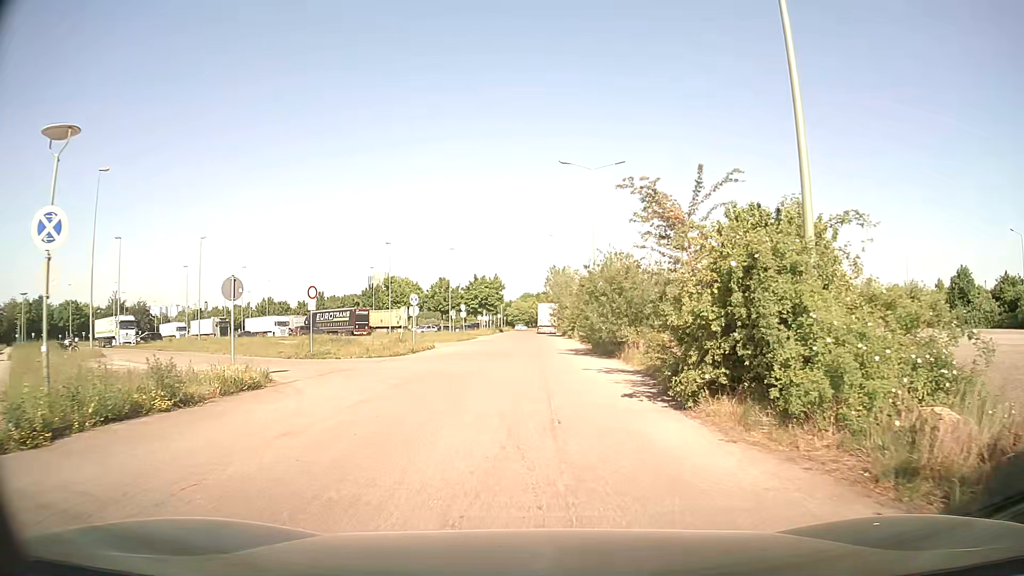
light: Day
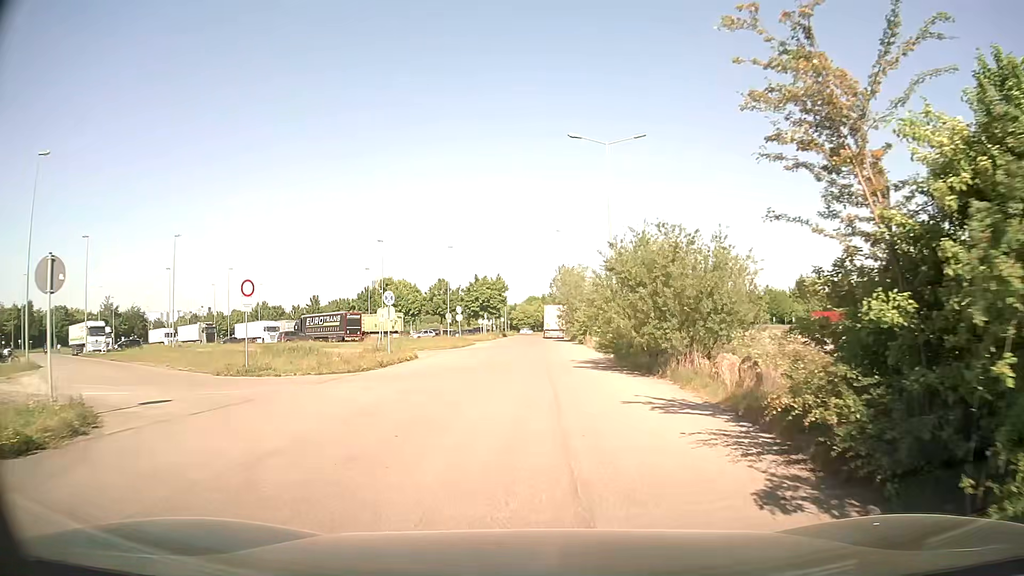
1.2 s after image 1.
(-0.1, +7.5) m; -1°
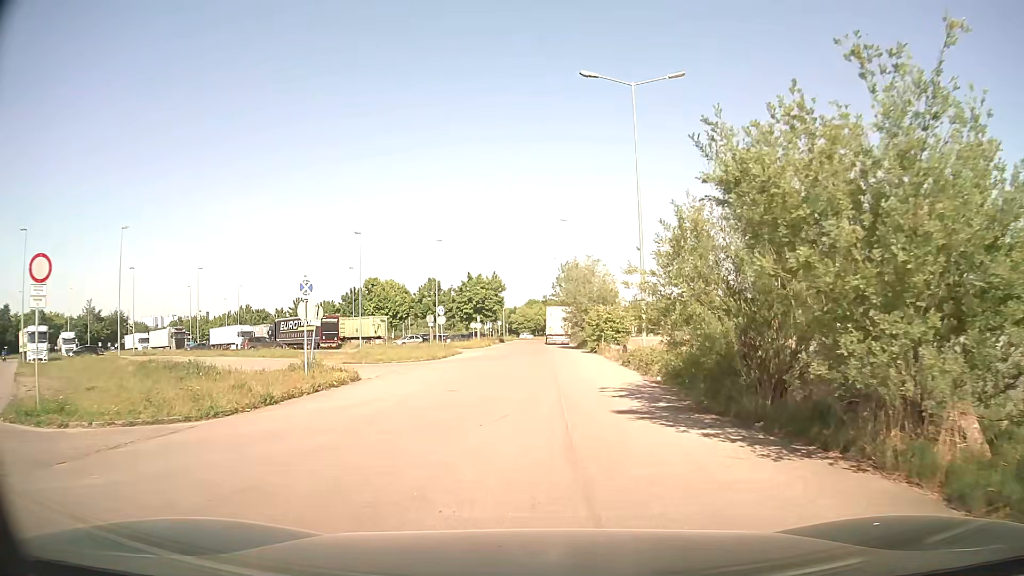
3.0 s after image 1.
(0.0, +11.0) m; 0°
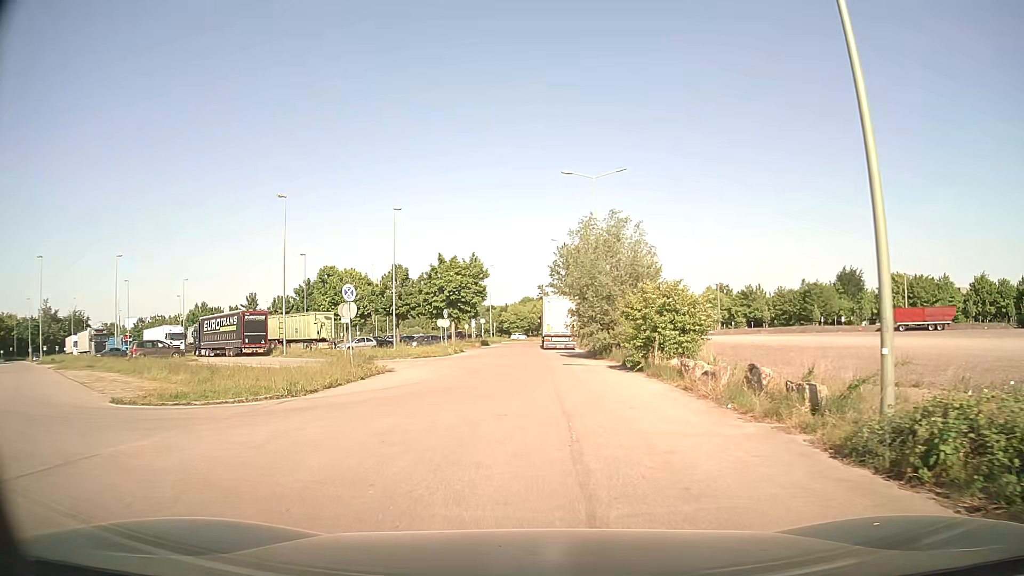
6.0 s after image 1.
(+0.3, +20.6) m; +2°
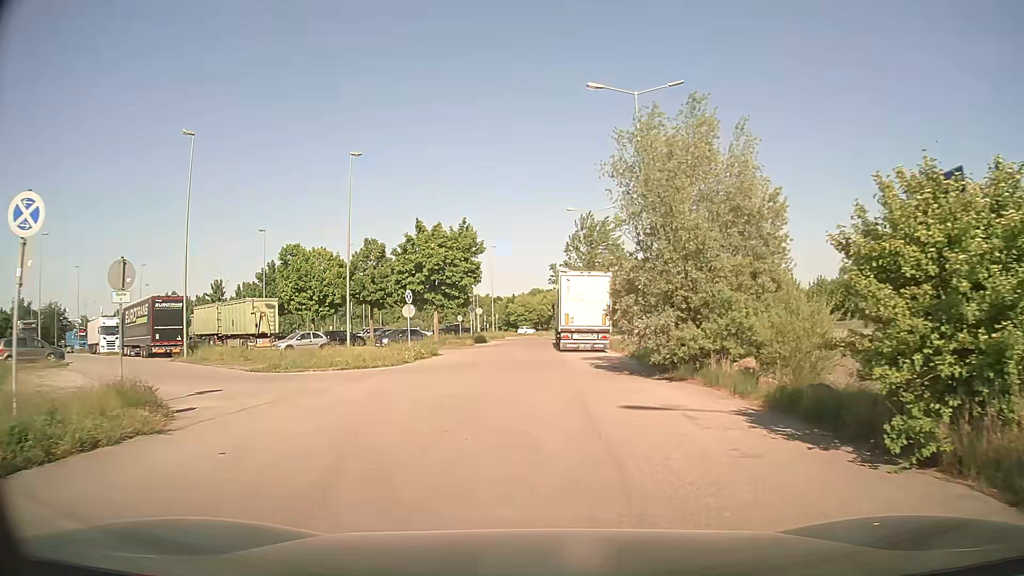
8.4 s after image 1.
(-0.5, +16.7) m; -2°
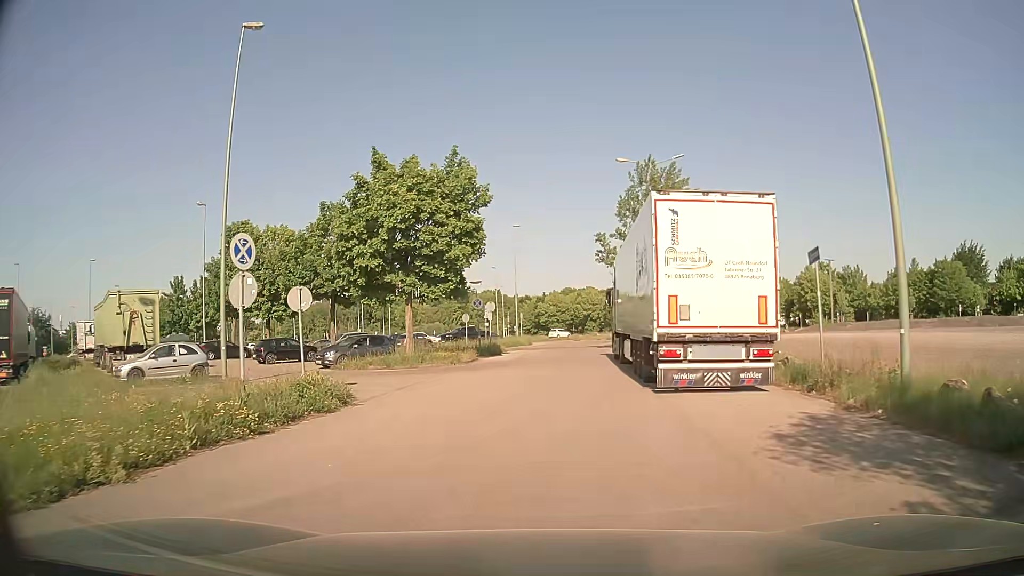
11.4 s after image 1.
(-0.6, +20.2) m; -3°
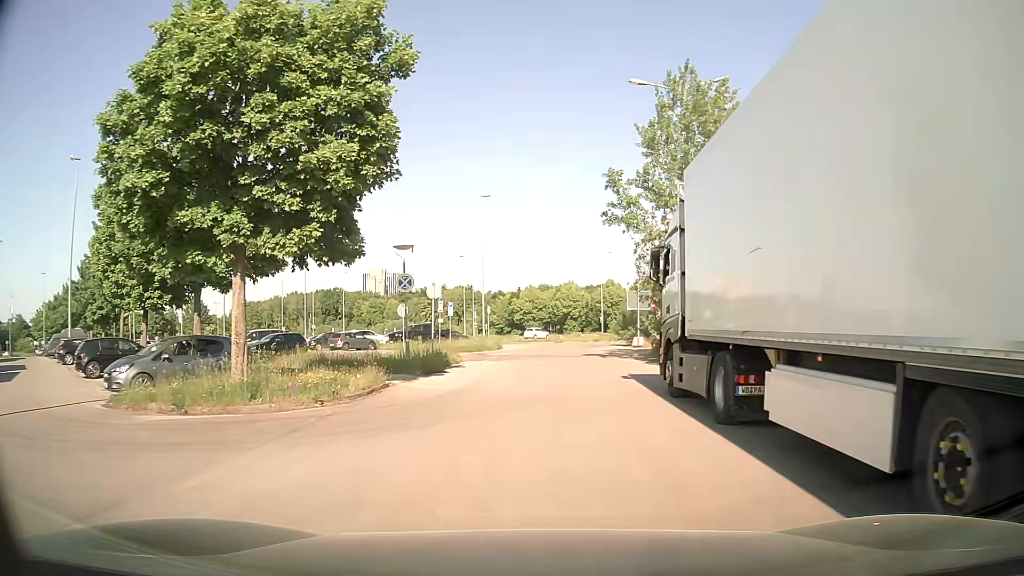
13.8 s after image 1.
(+0.2, +15.3) m; +3°
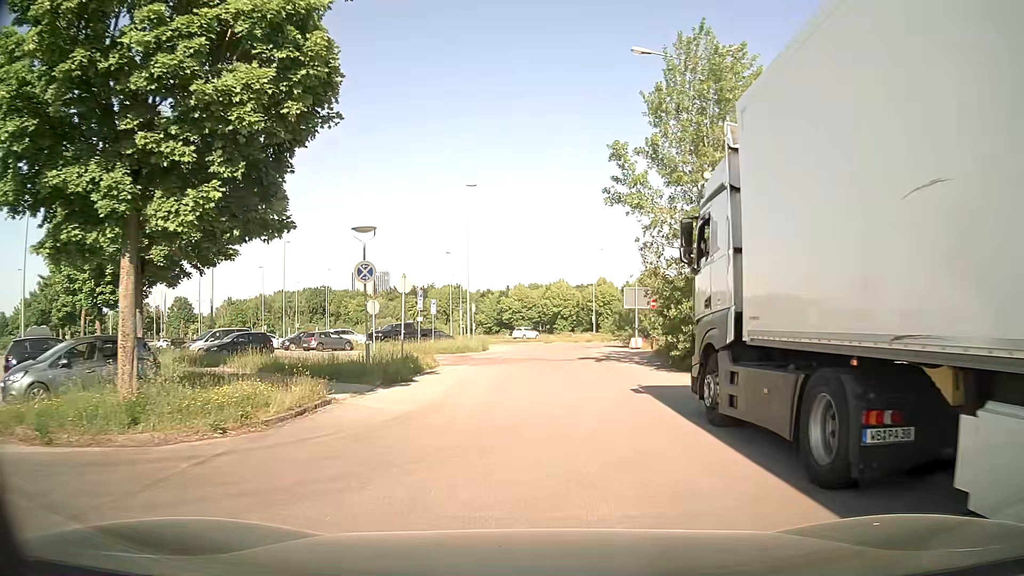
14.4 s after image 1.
(0.0, +3.8) m; 0°
(0, +10) (+1, +20) (+1, +30) (+2, +40) (+4, +50) (+8, +59) (+15, +66) (+24, +70) (+33, +67) (+41, +60) m
